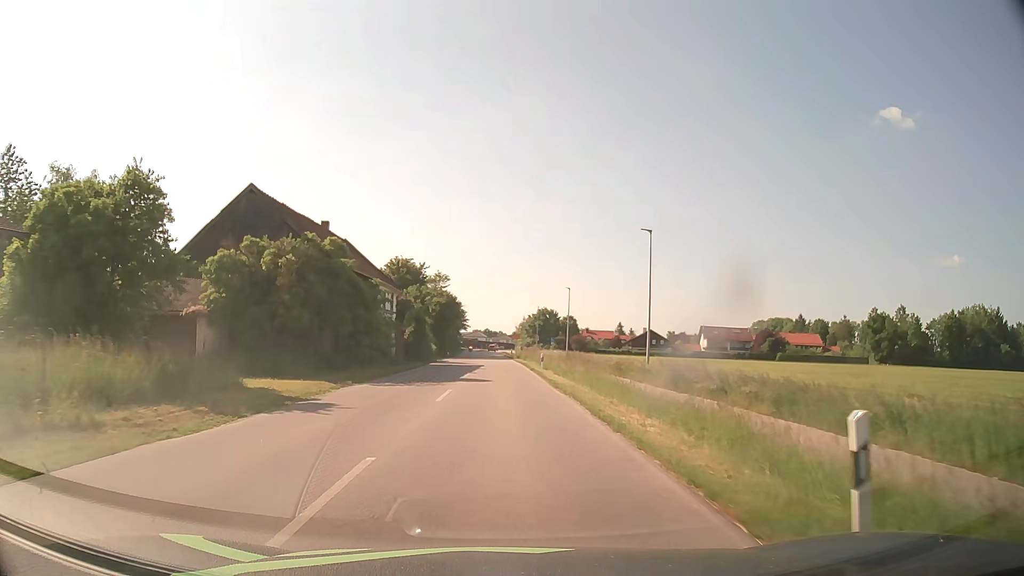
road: secondary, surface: asphalt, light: Day
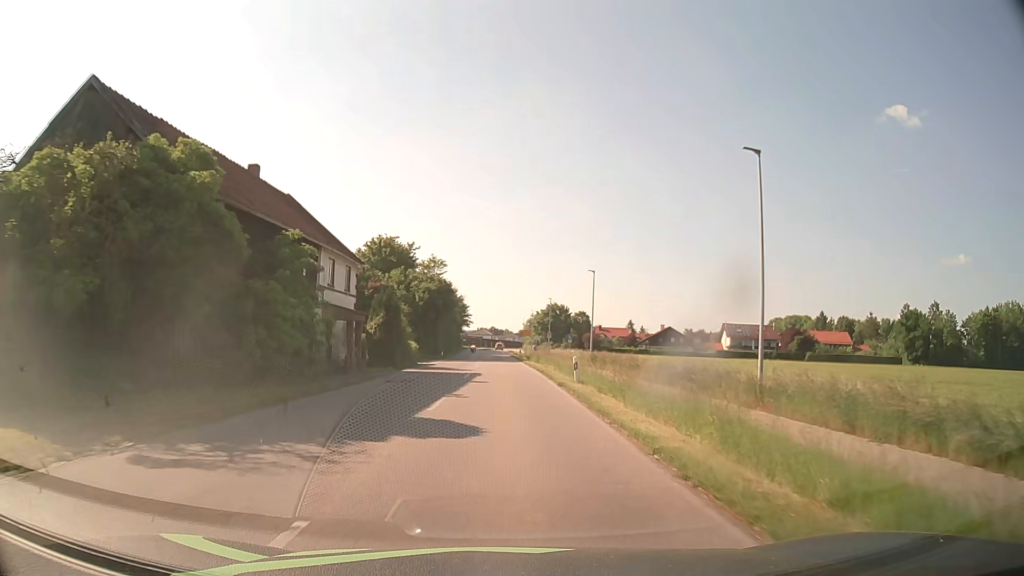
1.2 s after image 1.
(-0.1, +15.5) m; 0°
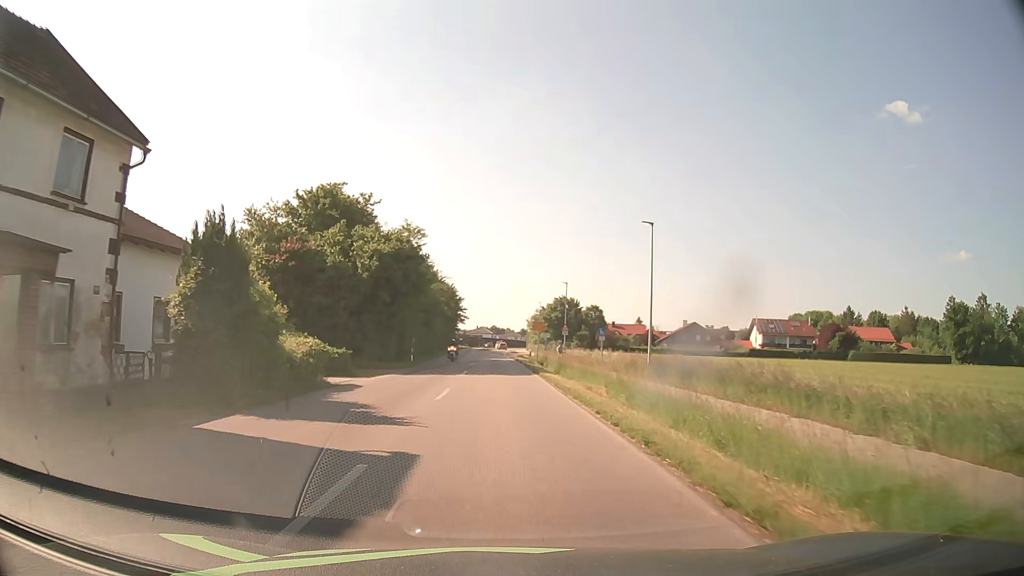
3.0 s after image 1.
(0.0, +22.7) m; 0°
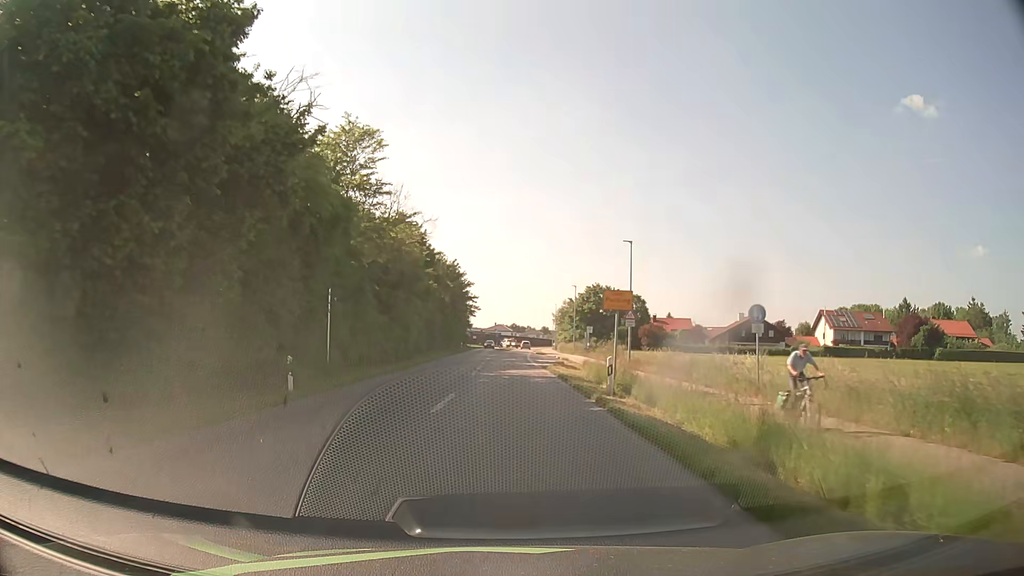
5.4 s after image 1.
(-0.4, +28.0) m; -2°
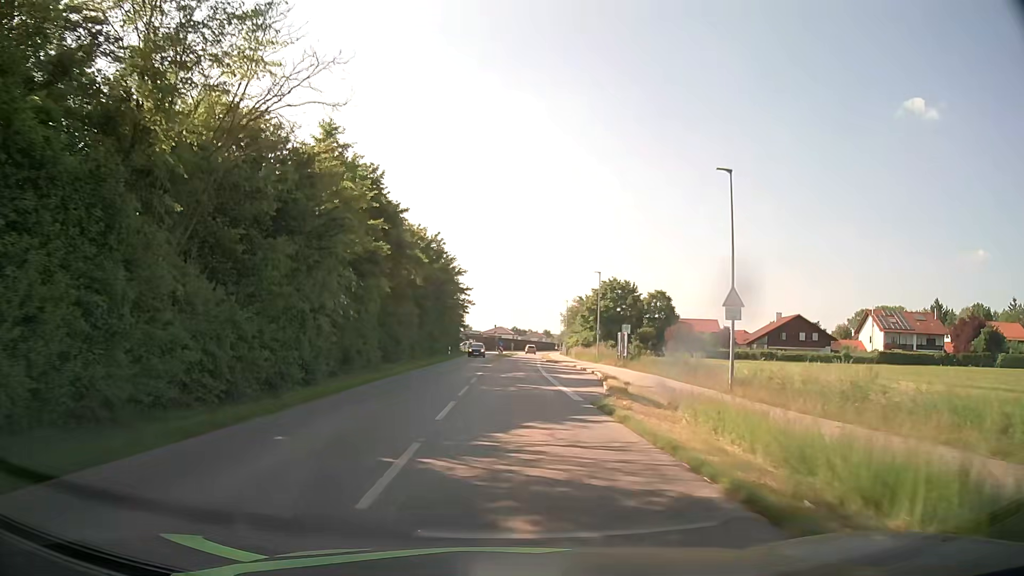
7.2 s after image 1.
(-0.1, +19.7) m; 0°
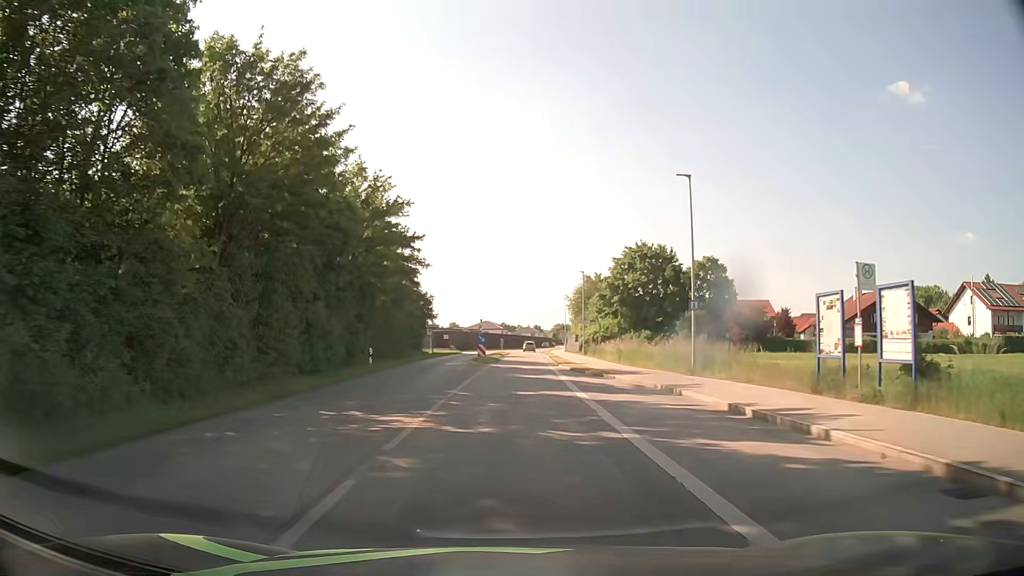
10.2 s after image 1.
(+0.3, +33.8) m; +1°
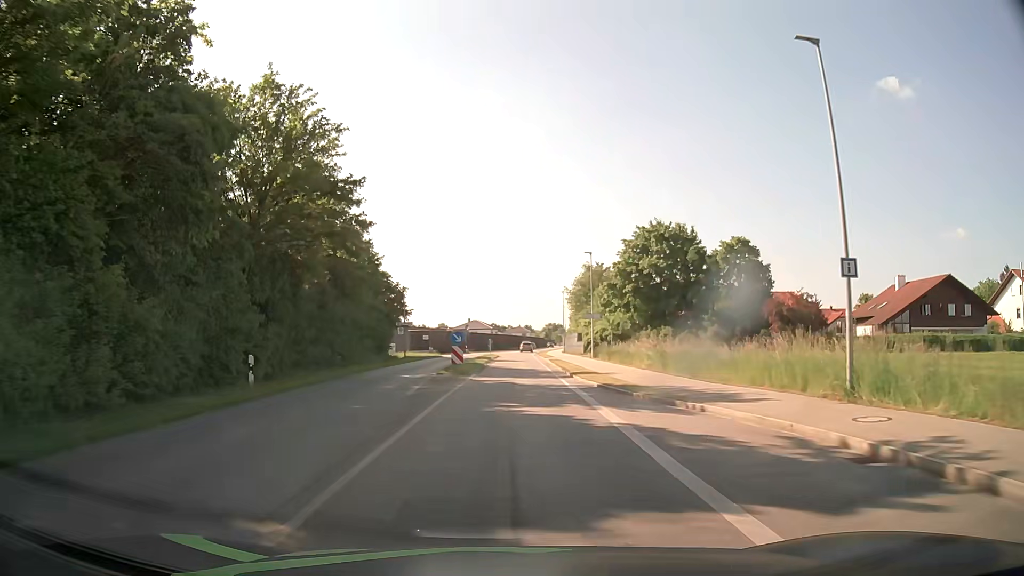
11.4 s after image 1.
(+0.1, +13.7) m; +1°
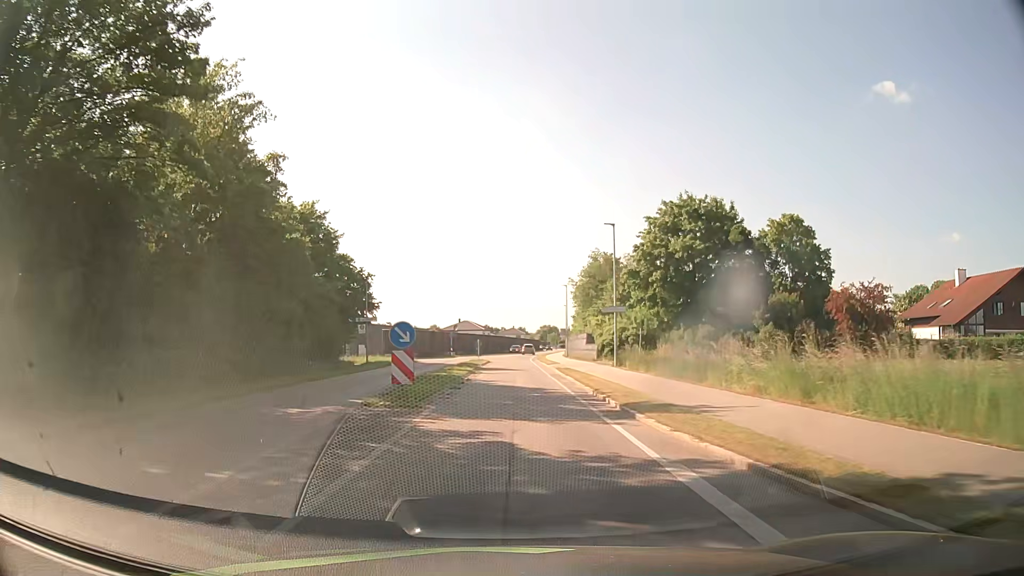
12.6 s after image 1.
(+0.1, +13.7) m; +1°
(0, +10) (0, +20) (0, +30) (0, +40) (0, +50) (+1, +60) (+1, +70) (+1, +80) (+2, +90) (+3, +100) m
